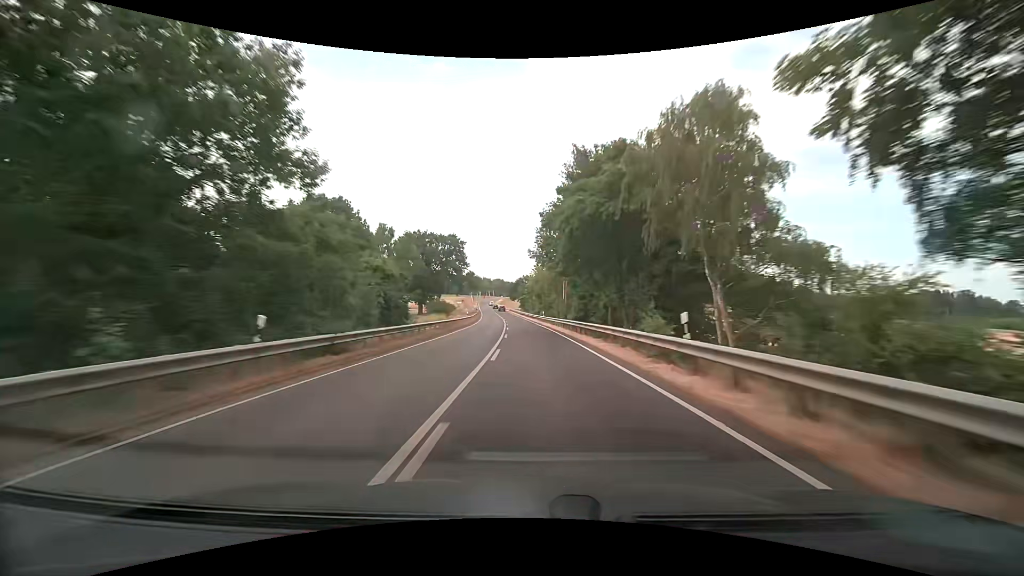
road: tertiary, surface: asphalt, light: Day
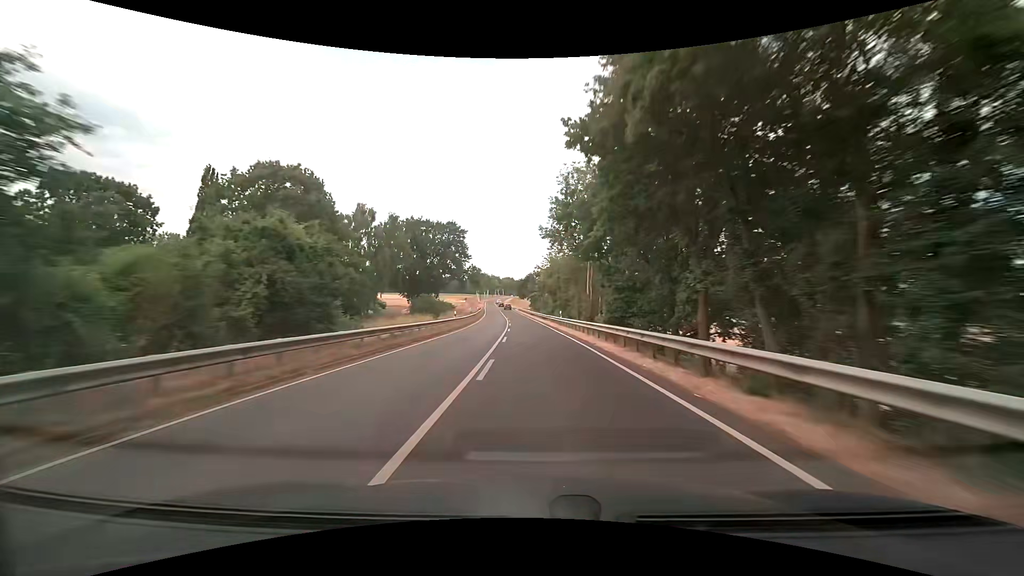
(-0.1, +16.4) m; -1°
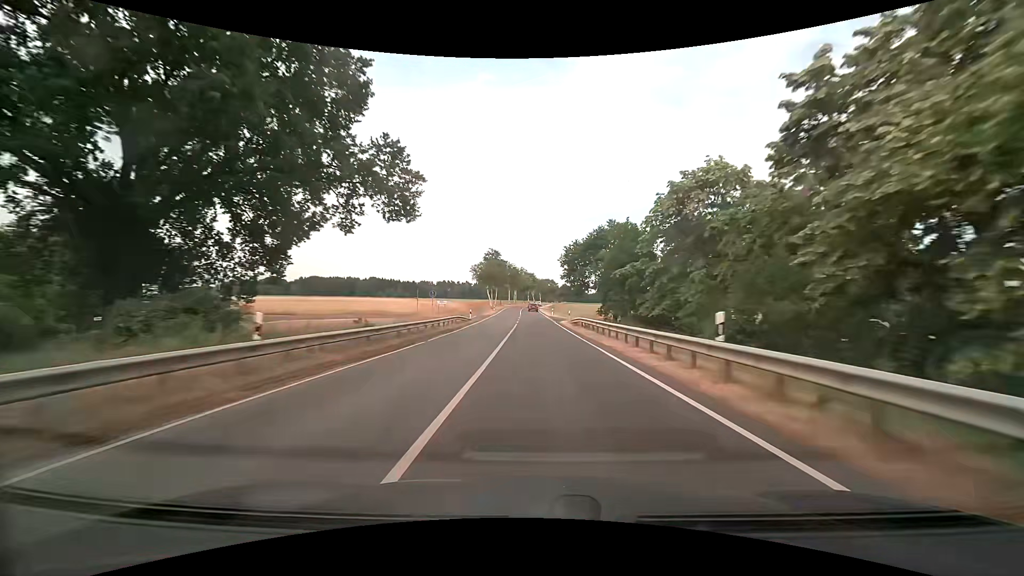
(-3.5, +80.3) m; -5°
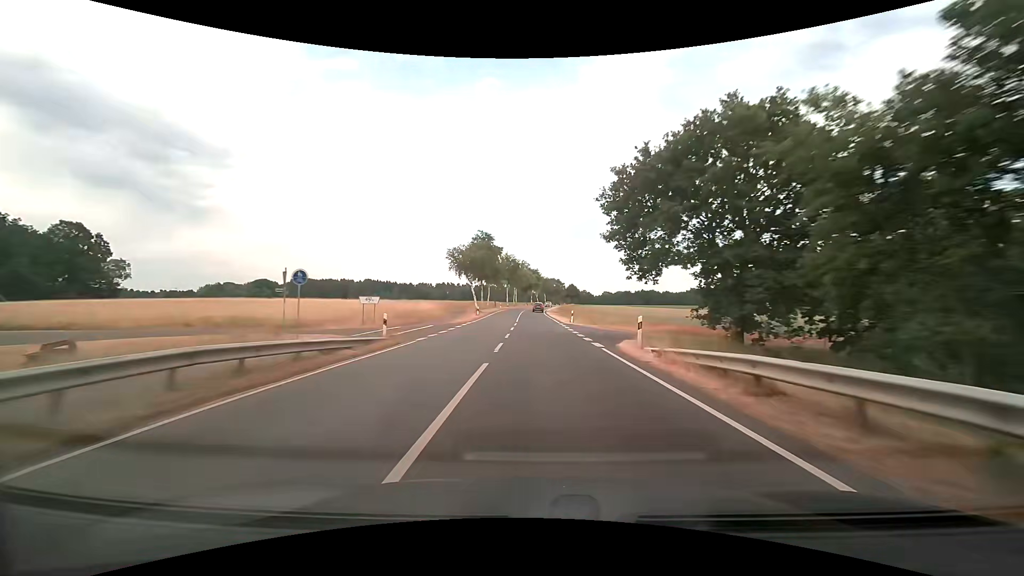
(-0.2, +29.6) m; -1°
(0, +10) (0, +20) (0, +30) (0, +40) (0, +50) (0, +60) (0, +70) (0, +80) (0, +90) (+1, +100) m
